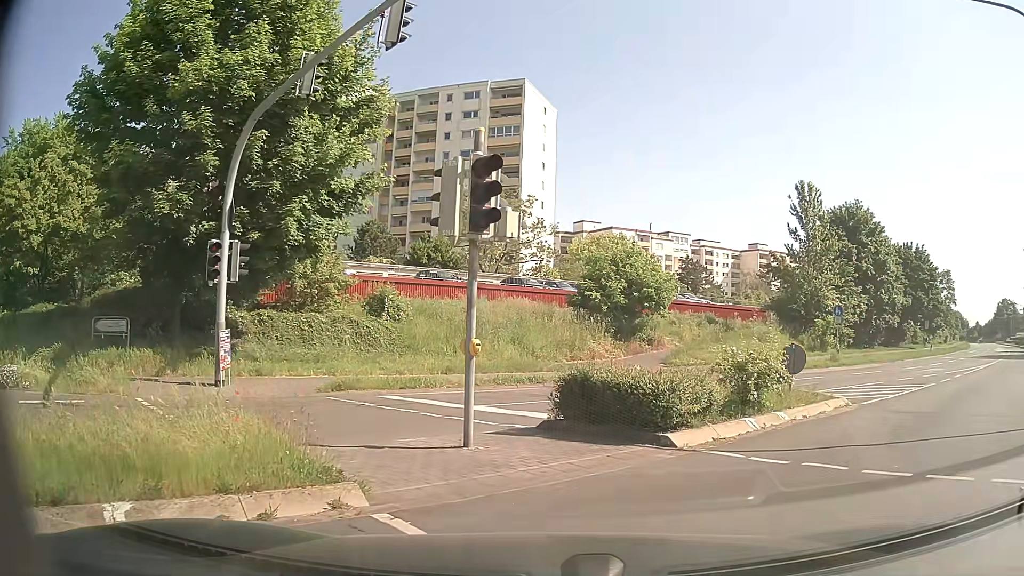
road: secondary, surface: asphalt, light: Day
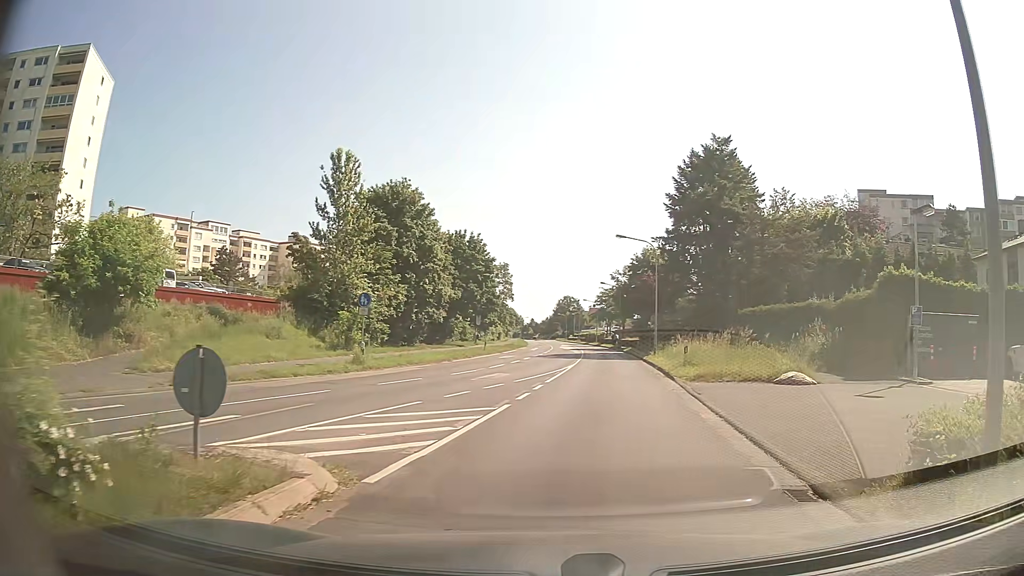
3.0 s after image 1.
(+2.7, +7.7) m; +37°
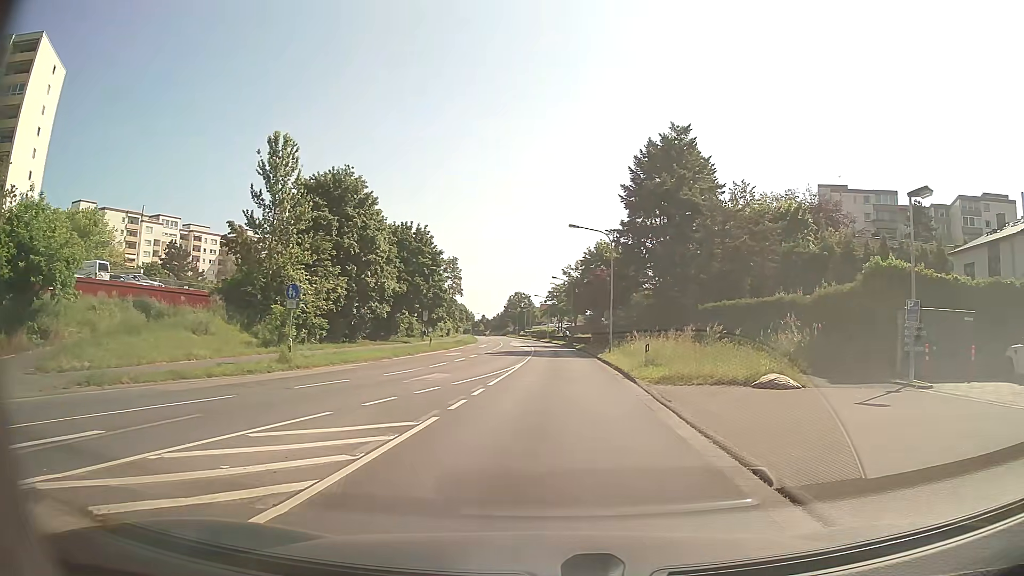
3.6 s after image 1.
(+0.1, +2.8) m; +4°
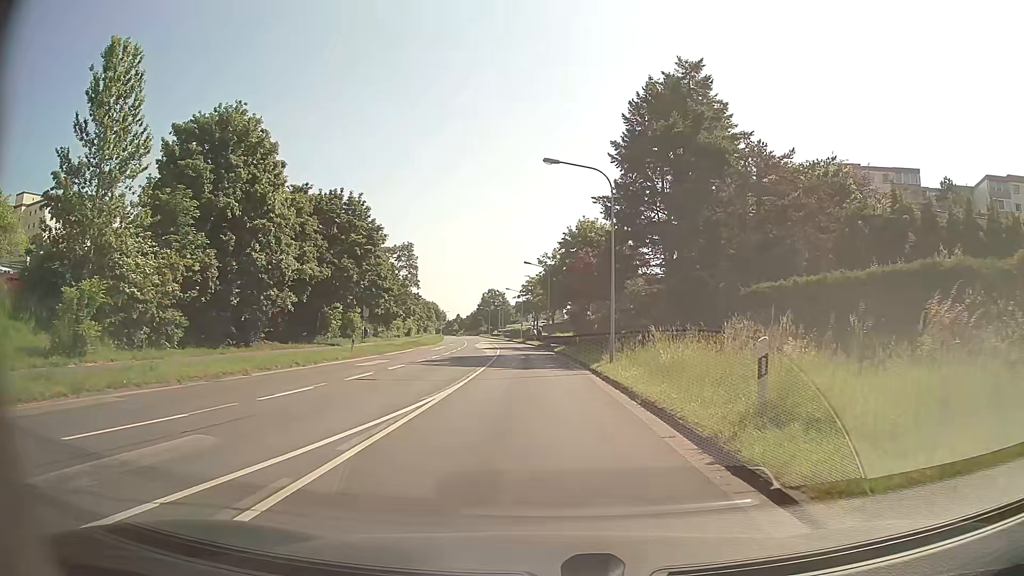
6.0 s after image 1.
(+0.5, +15.3) m; +2°
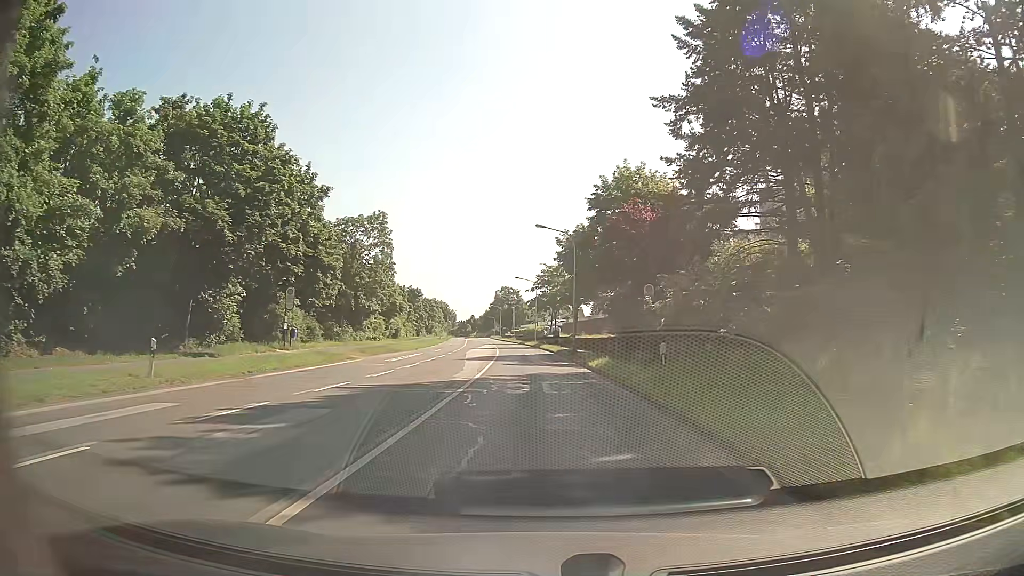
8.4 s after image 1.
(-0.3, +22.1) m; -2°
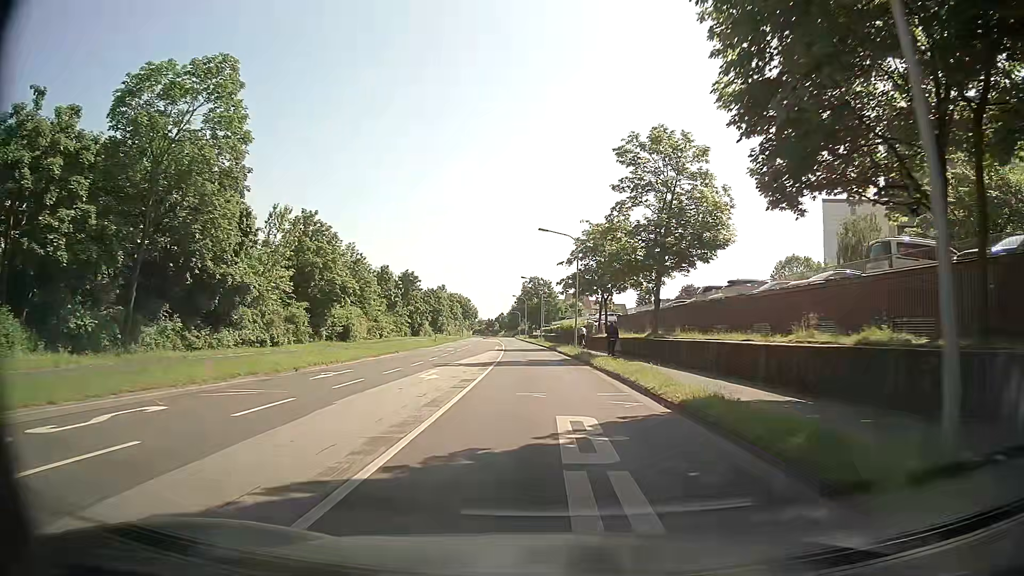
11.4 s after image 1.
(-0.8, +36.1) m; -3°
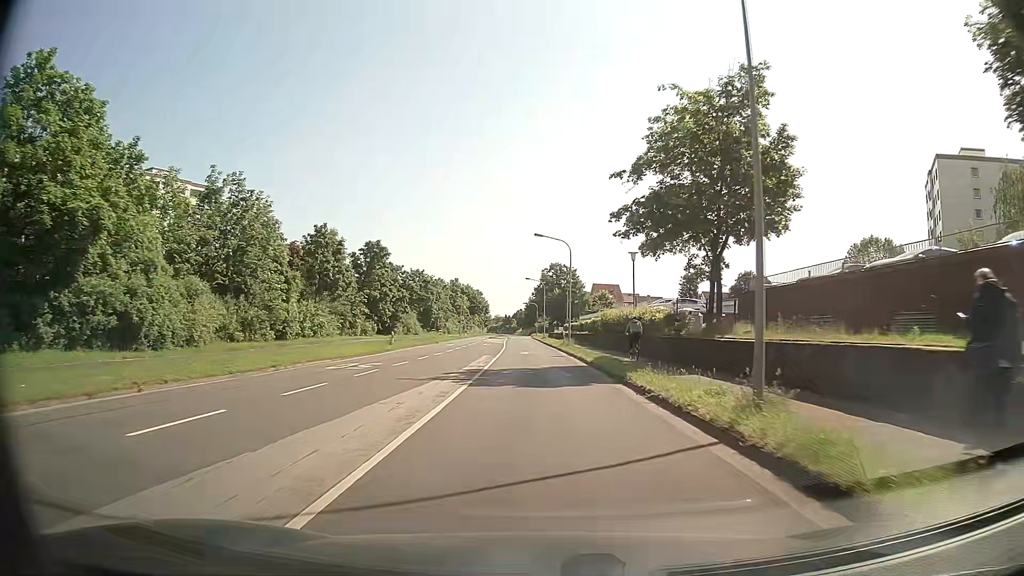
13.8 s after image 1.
(-0.3, +33.3) m; -1°
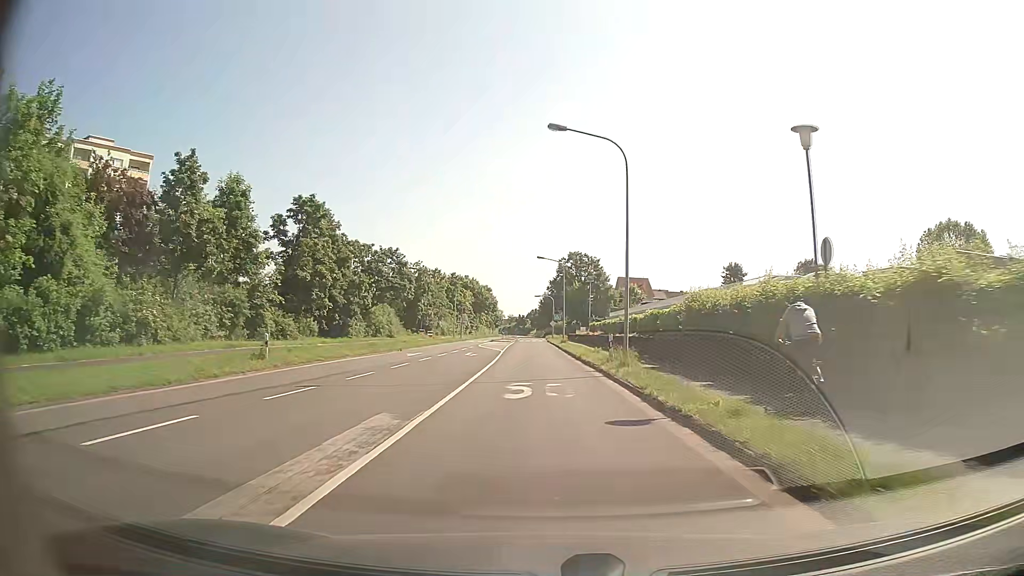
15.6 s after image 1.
(-0.2, +25.0) m; -2°
(0, +10) (0, +20) (0, +30) (0, +40) (0, +50) (0, +60) (0, +70) (0, +80) (0, +90) (0, +100) m
